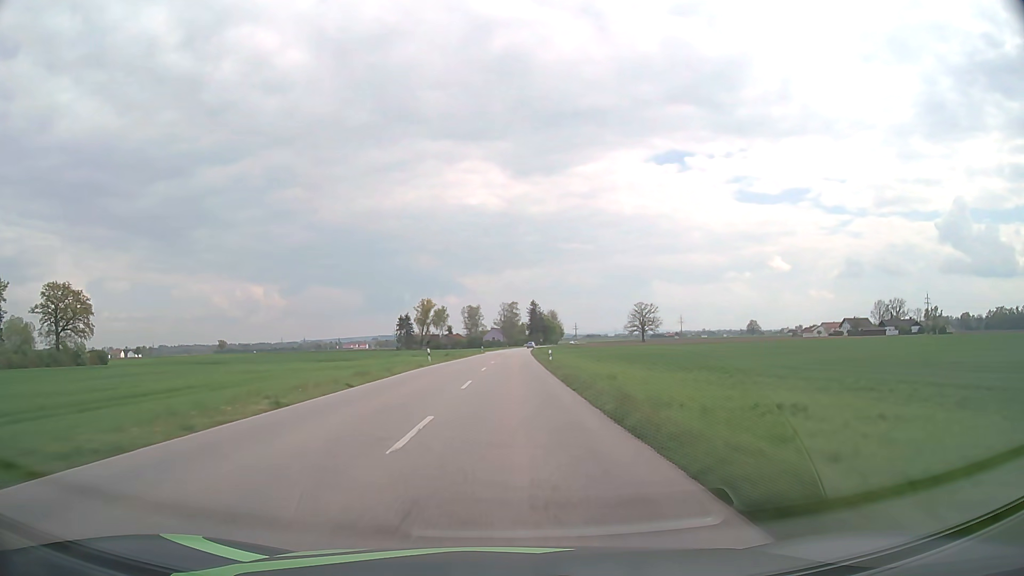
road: secondary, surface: asphalt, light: Day
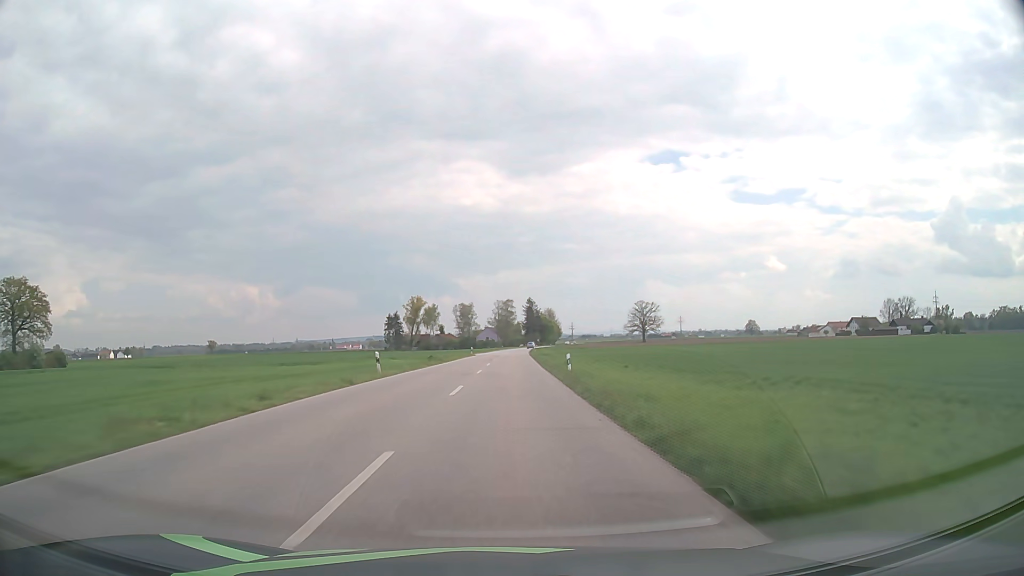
(+0.1, +15.8) m; +1°
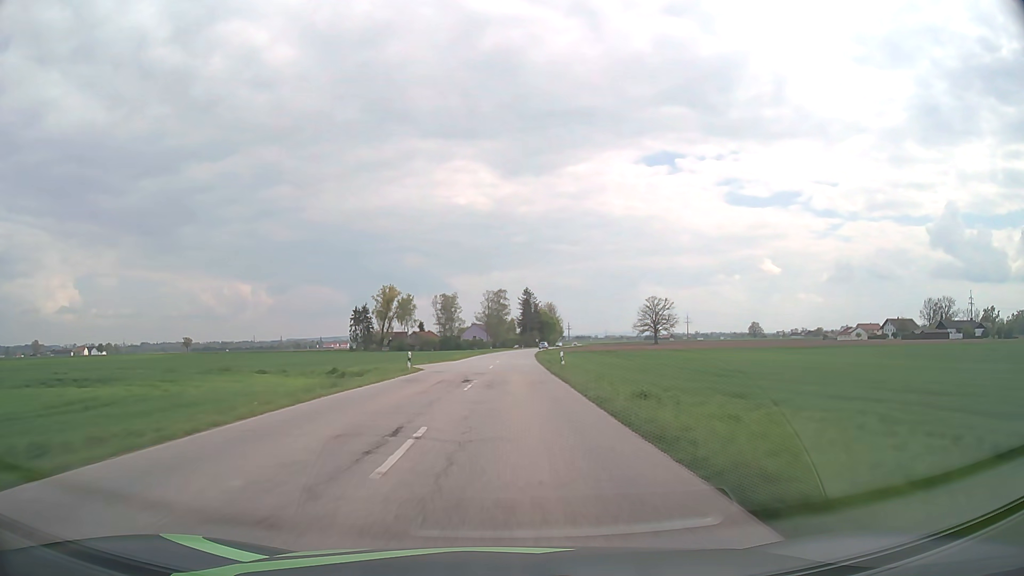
(+0.2, +47.5) m; +1°
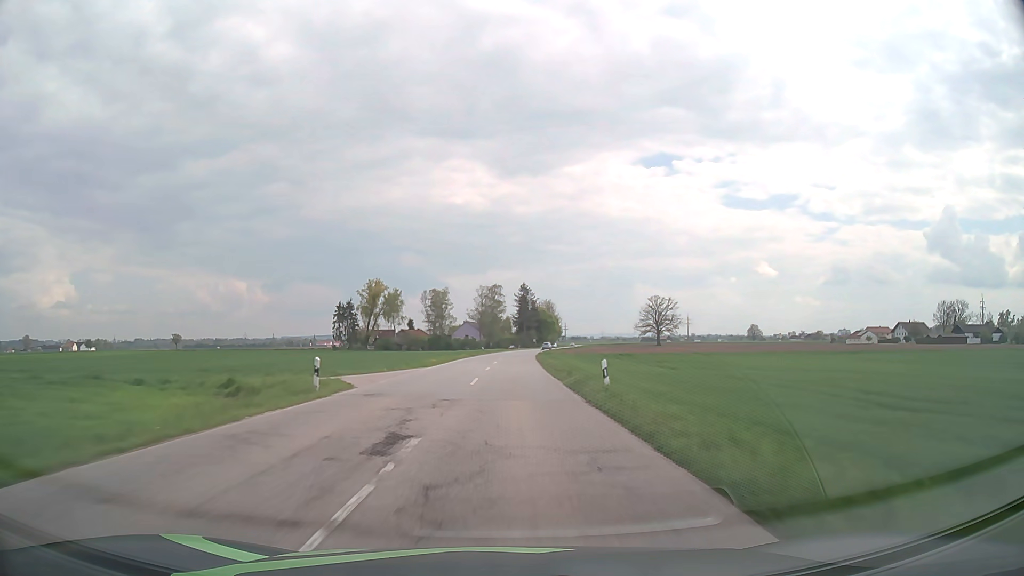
(0.0, +15.8) m; 0°
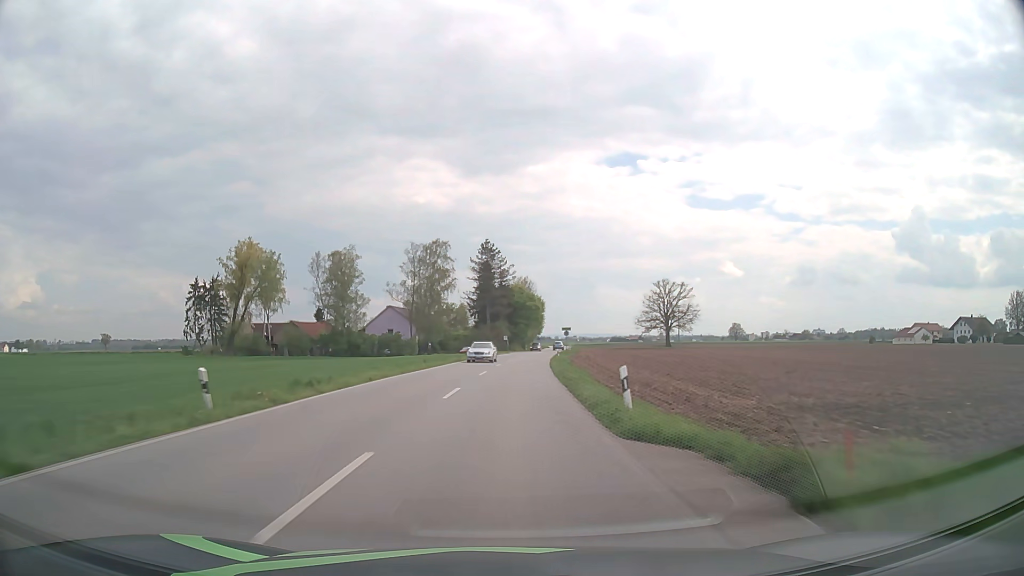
(+1.8, +79.0) m; +3°
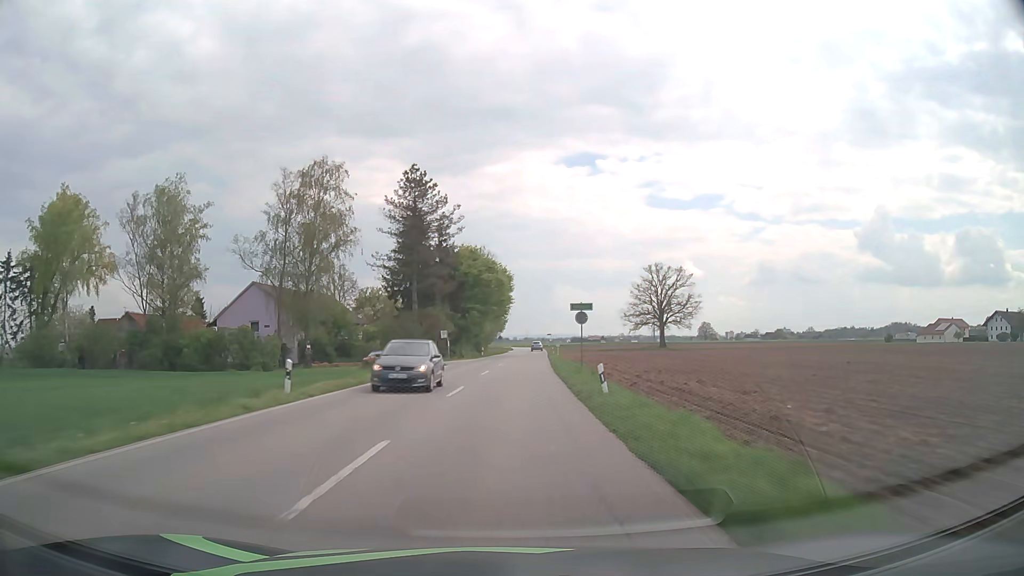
(+1.6, +47.3) m; +4°
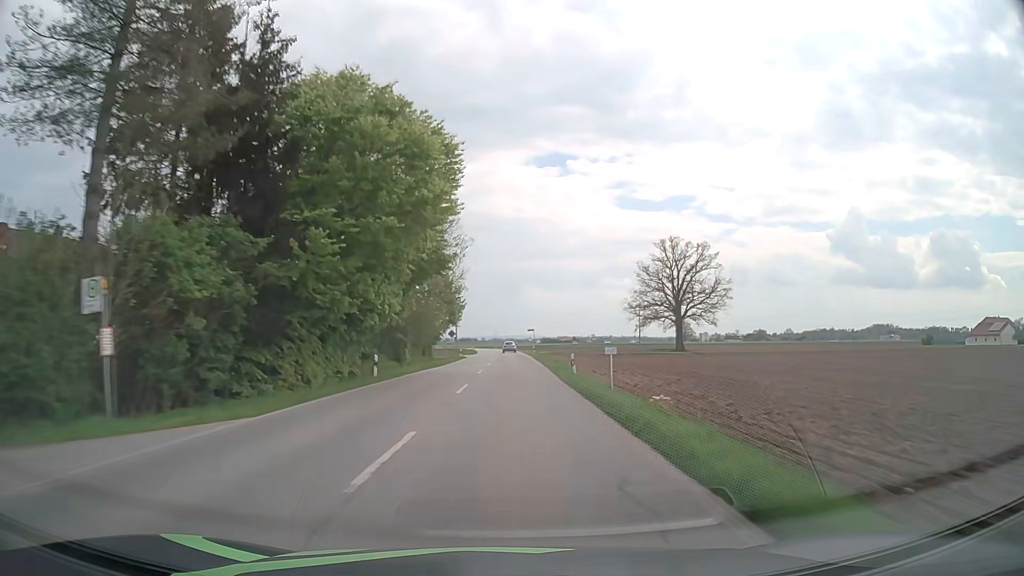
(+1.3, +47.3) m; +3°
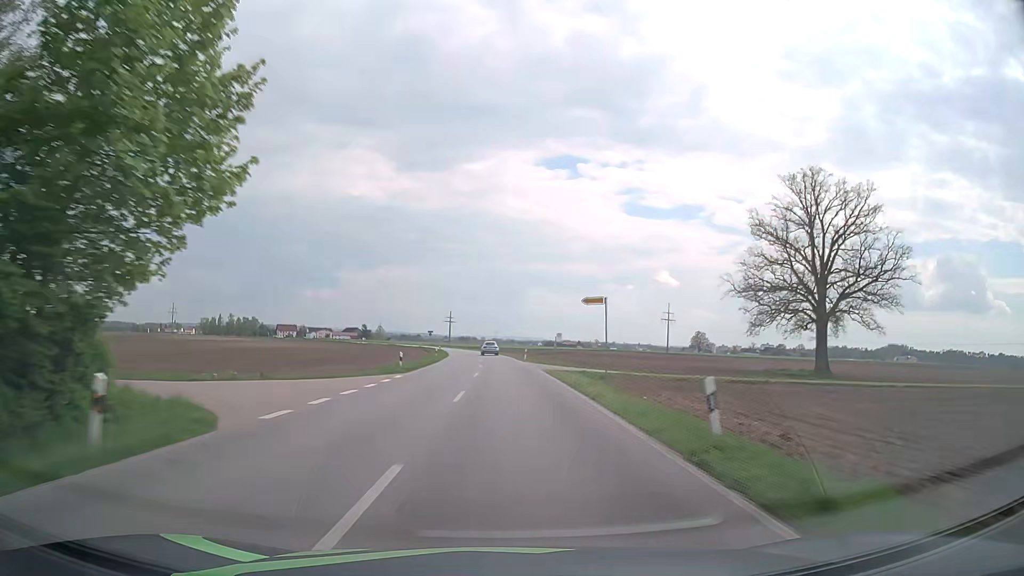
(+0.1, +63.1) m; 0°
(0, +10) (0, +20) (0, +30) (0, +40) (-1, +50) (-1, +60) (-2, +70) (-2, +80) (-3, +90) (-4, +100) m
